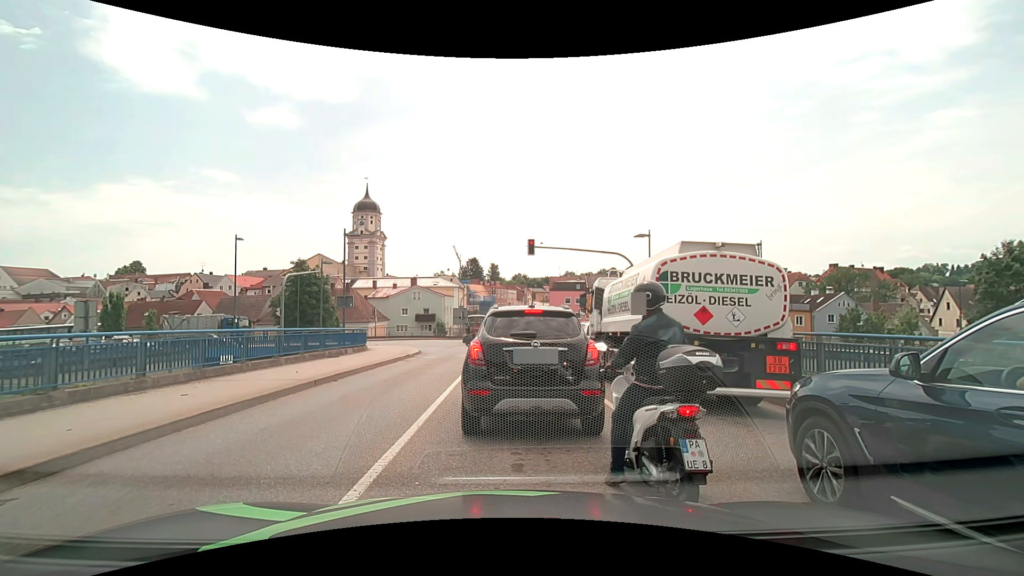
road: secondary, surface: asphalt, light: Day
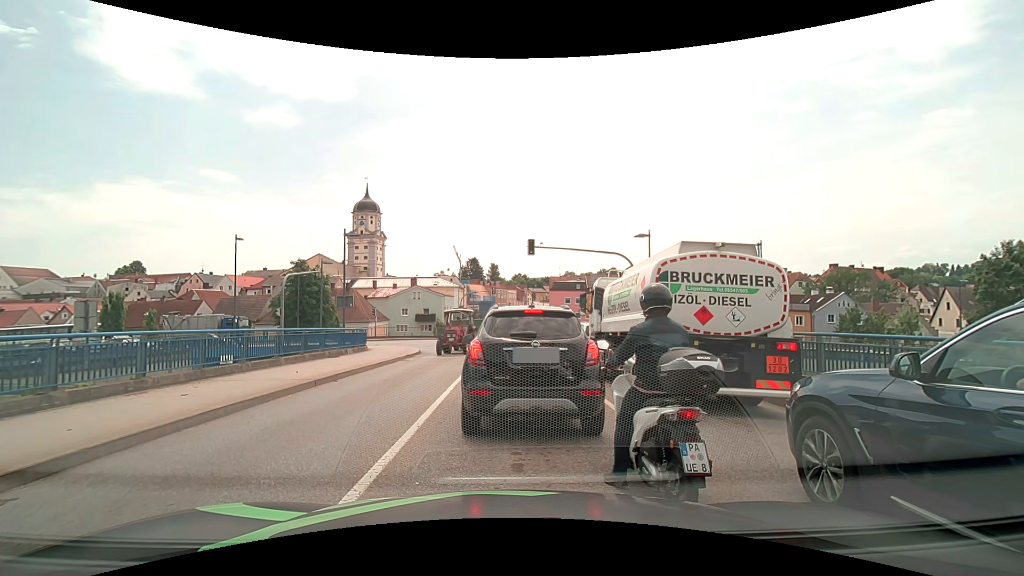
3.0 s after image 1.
(0.0, 0.0) m; 0°
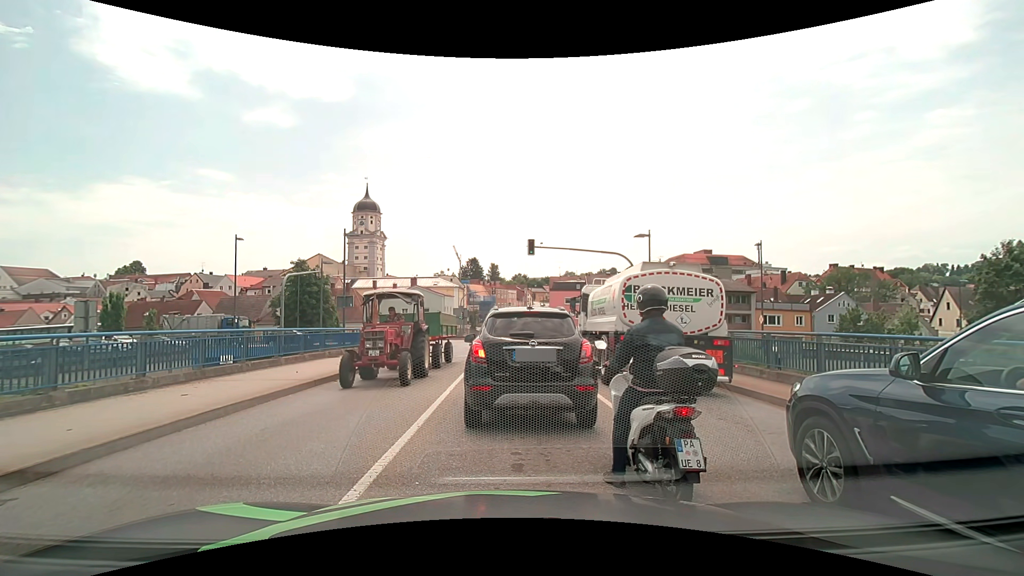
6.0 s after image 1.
(0.0, 0.0) m; 0°
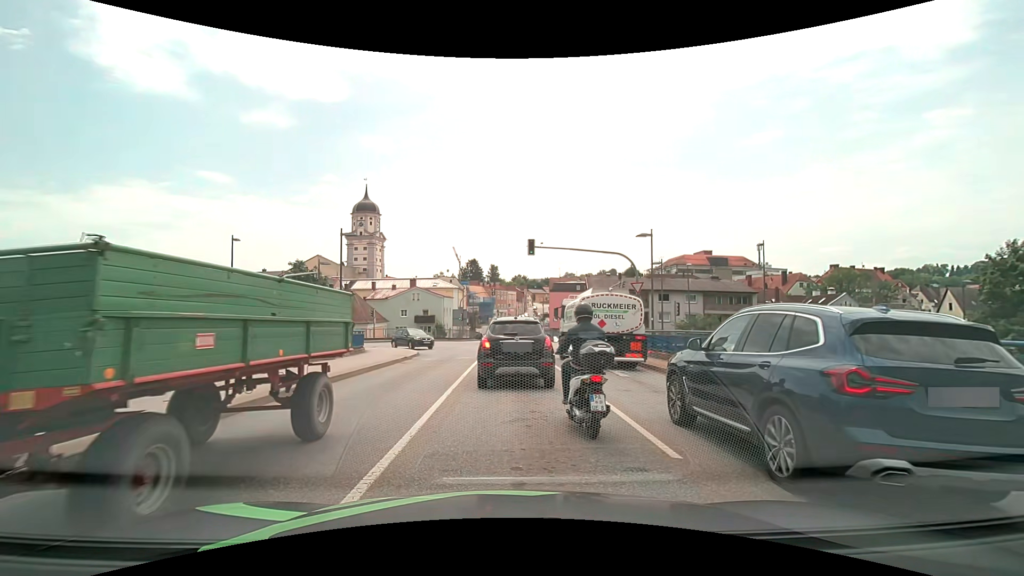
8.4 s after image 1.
(0.0, +0.5) m; 0°
